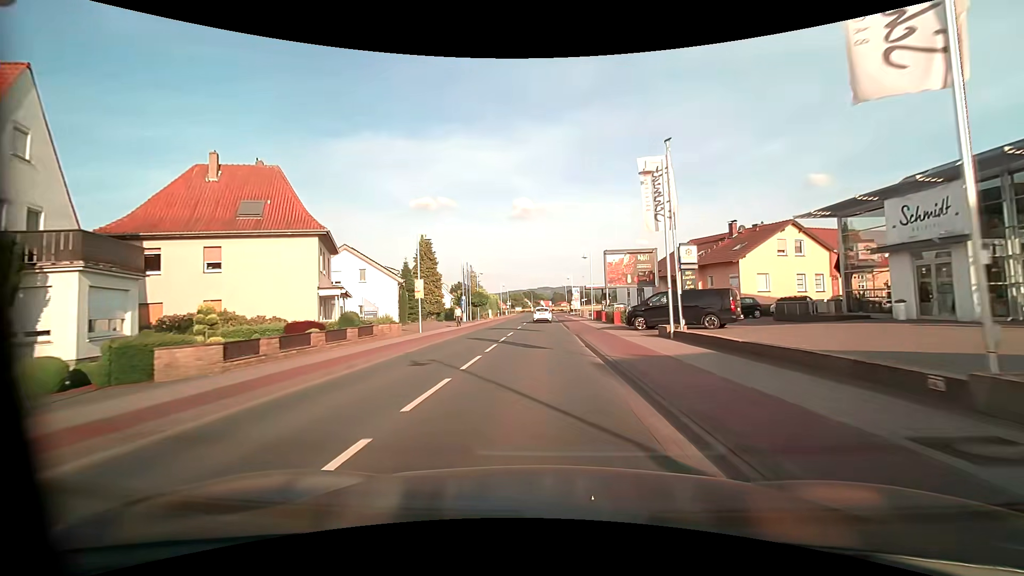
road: primary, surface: asphalt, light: Day
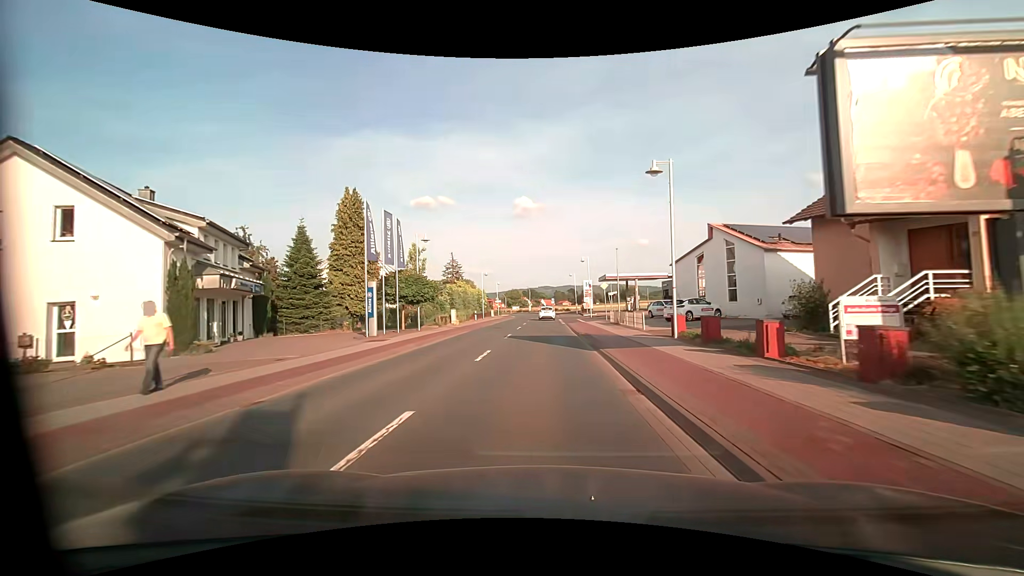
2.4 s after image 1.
(-0.2, +30.2) m; 0°
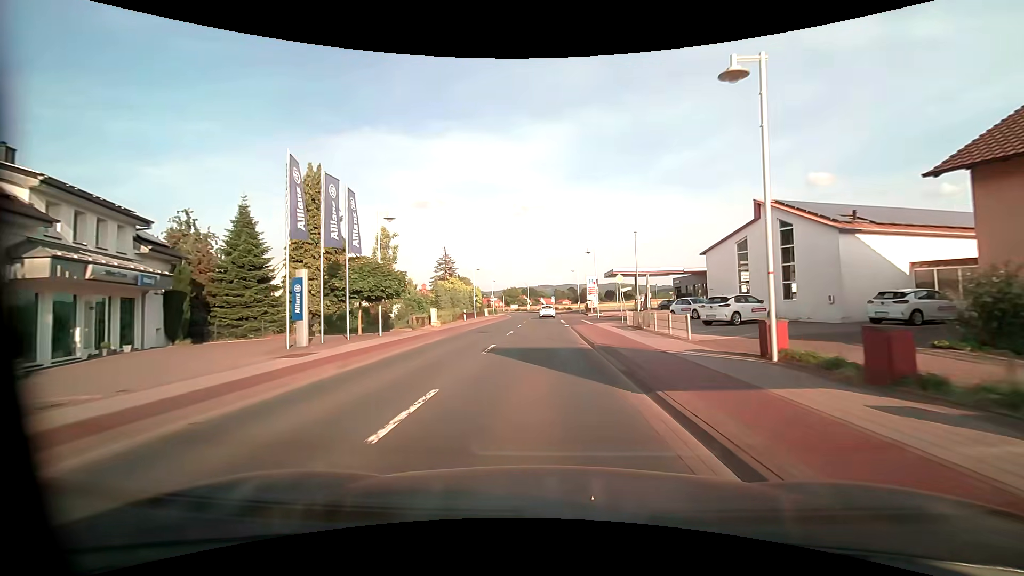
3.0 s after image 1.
(0.0, +7.6) m; 0°
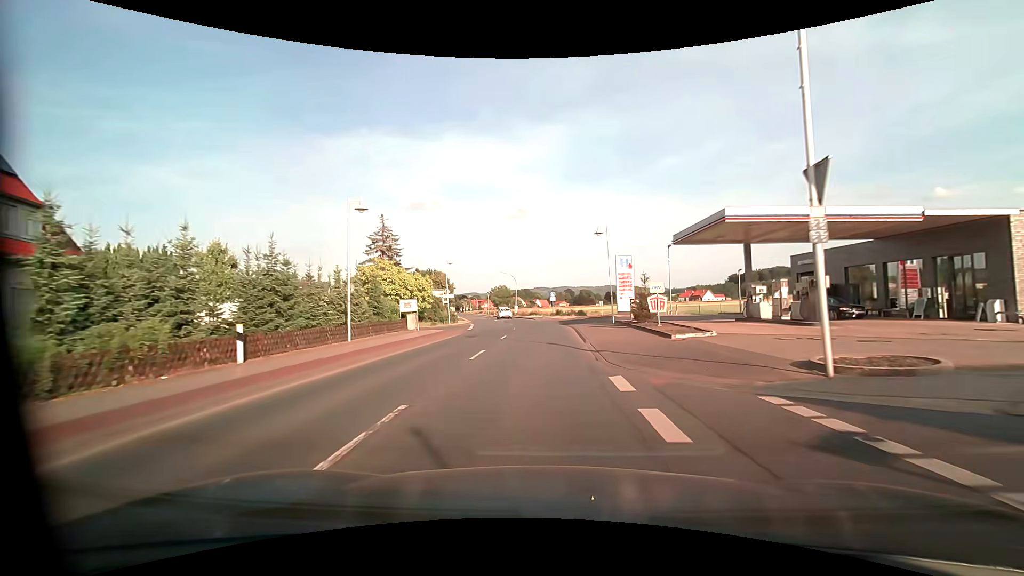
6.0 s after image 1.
(+0.3, +37.5) m; +1°
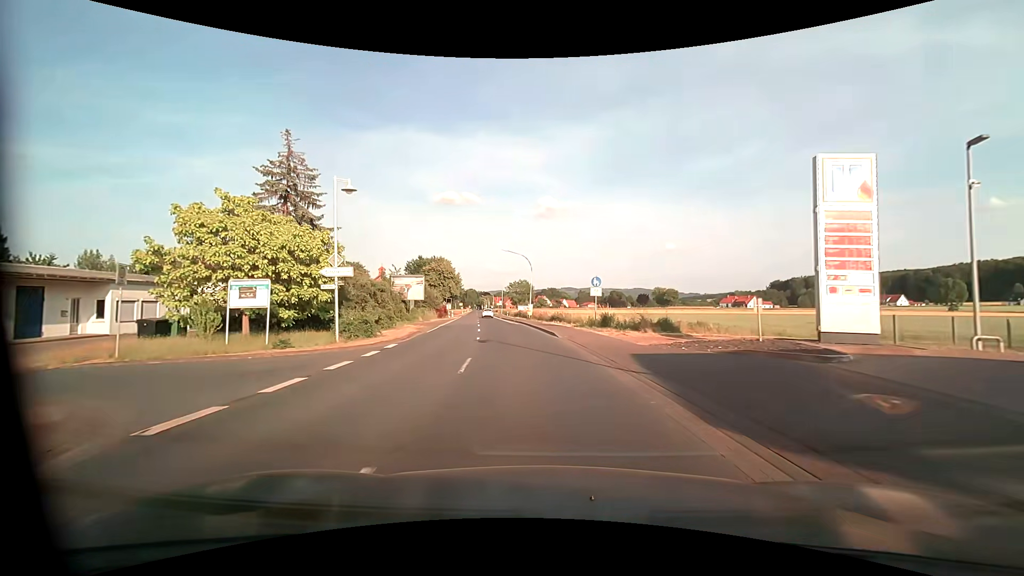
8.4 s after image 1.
(-0.3, +30.0) m; -3°
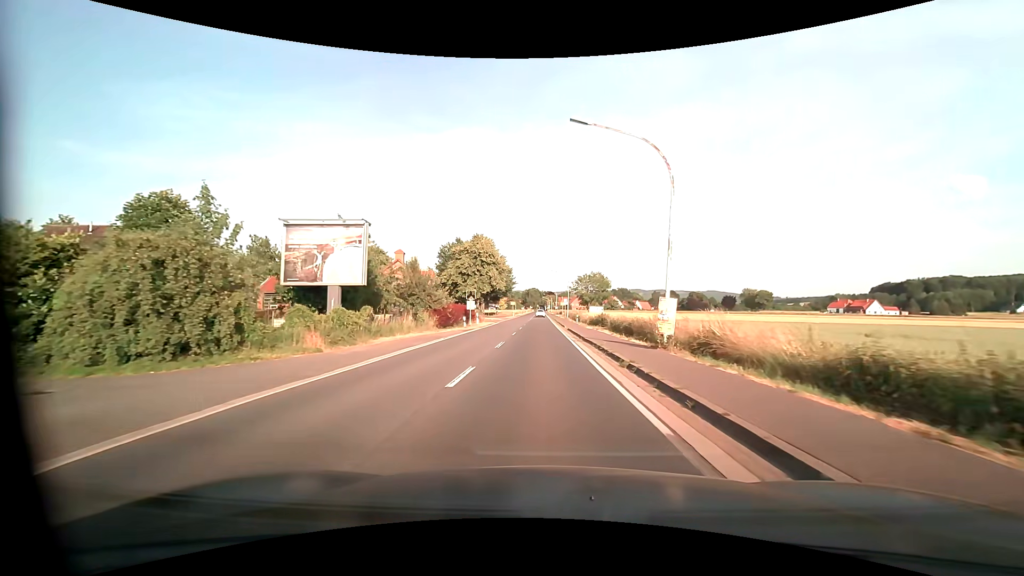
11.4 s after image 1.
(-3.3, +37.6) m; -8°
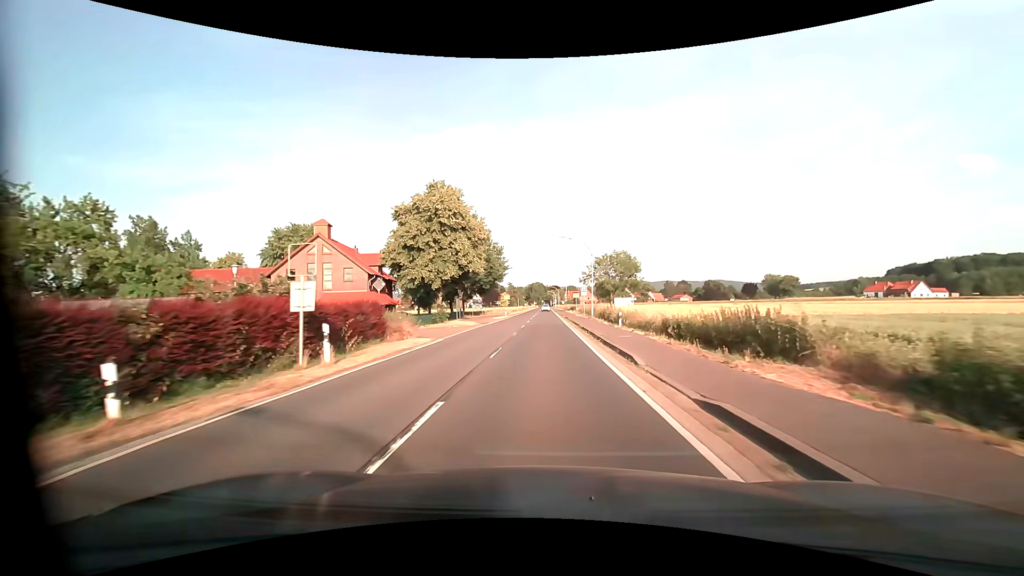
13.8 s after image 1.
(-0.2, +32.0) m; -1°
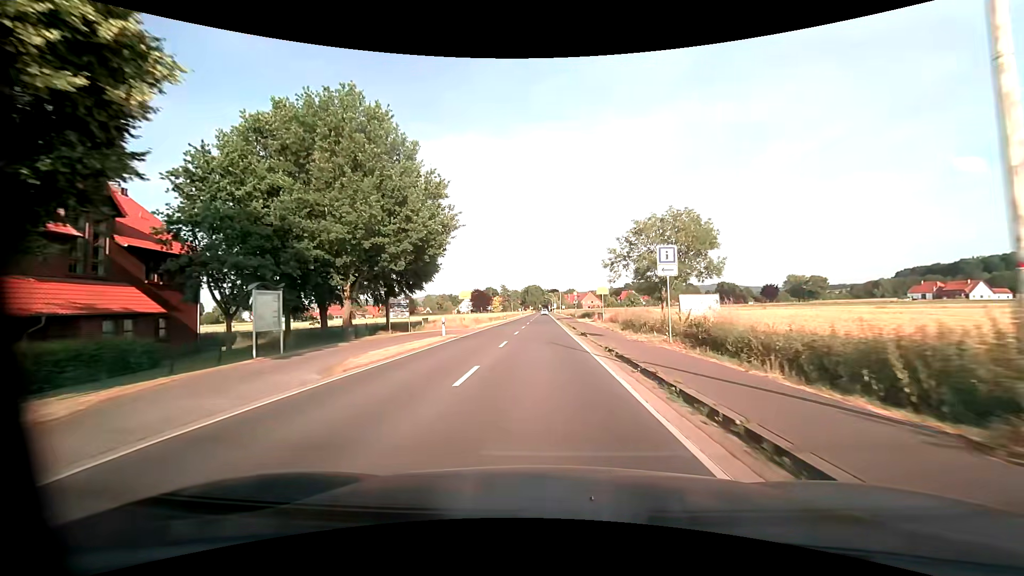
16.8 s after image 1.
(+0.1, +40.5) m; 0°
(0, +10) (0, +20) (0, +30) (0, +40) (0, +50) (0, +60) (0, +70) (-1, +80) (-1, +90) (-1, +100) m
